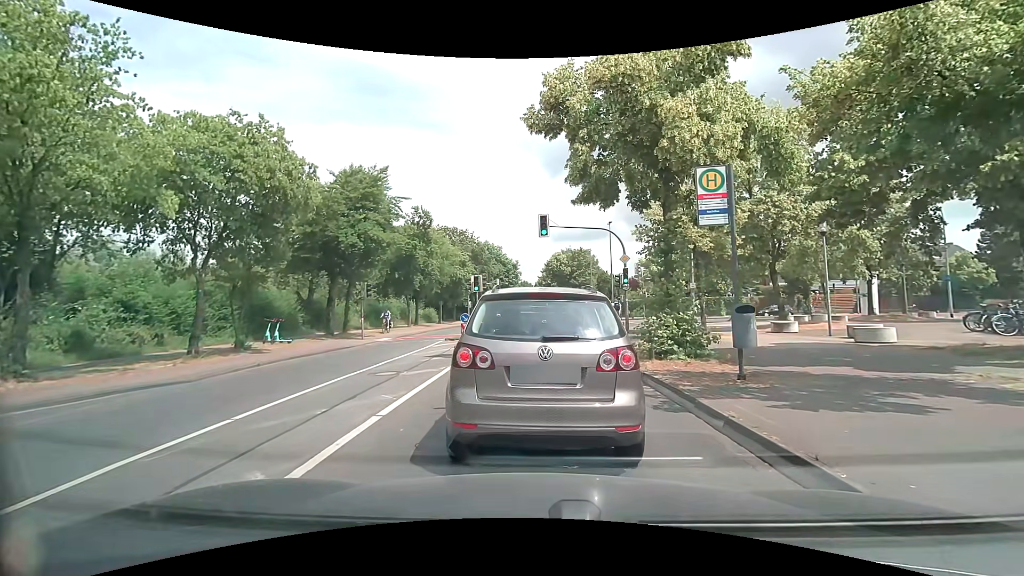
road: tertiary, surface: asphalt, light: Day
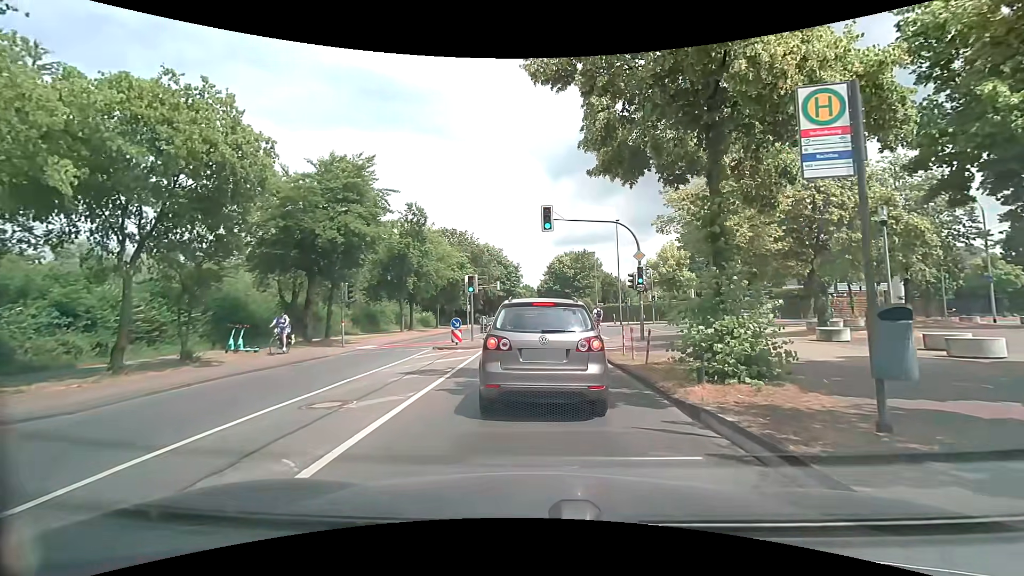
(0.0, +3.5) m; +1°
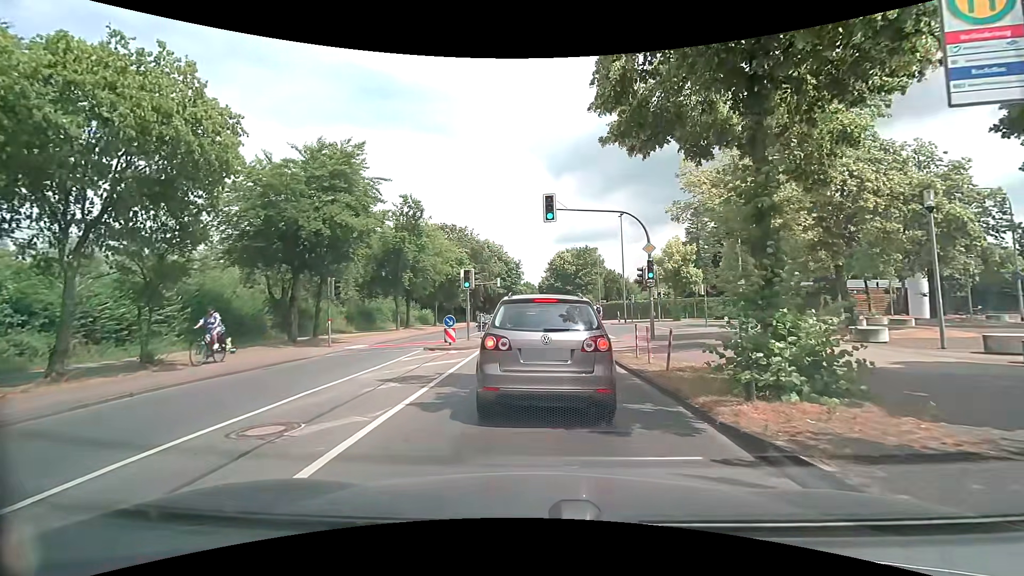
(0.0, +1.8) m; -1°
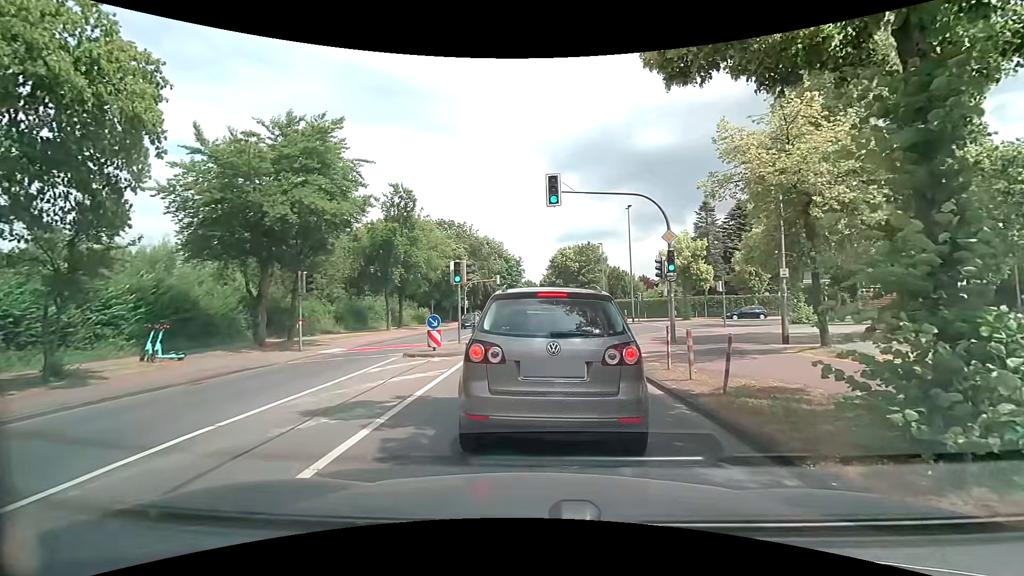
(0.0, +2.9) m; +1°
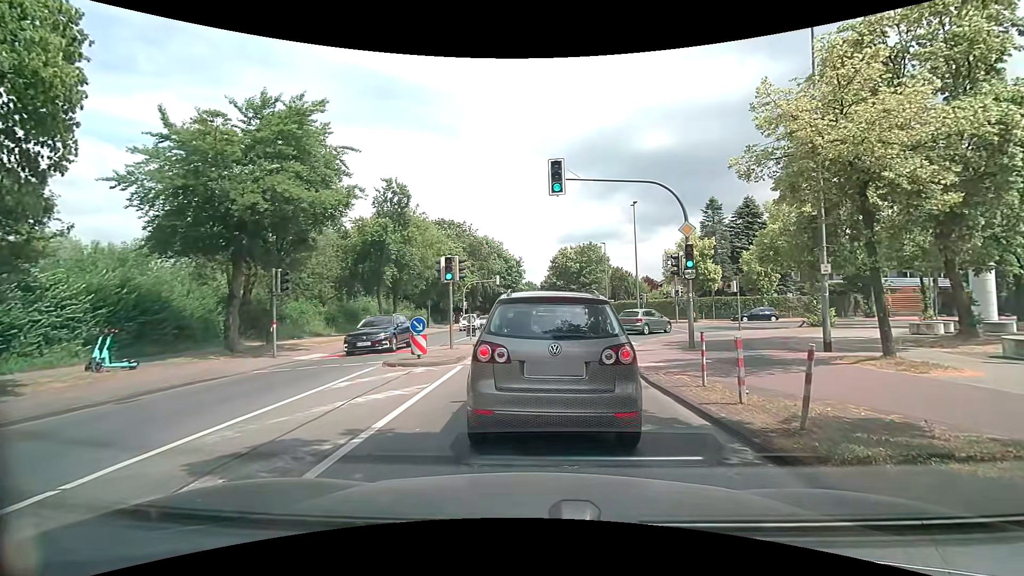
(-0.1, +2.0) m; -2°
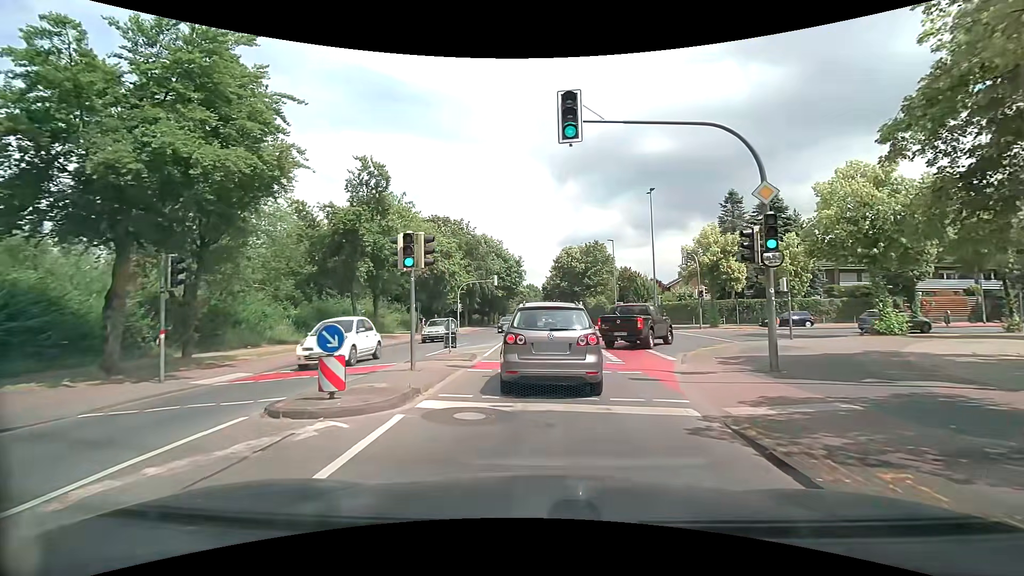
(+0.1, +6.0) m; +1°
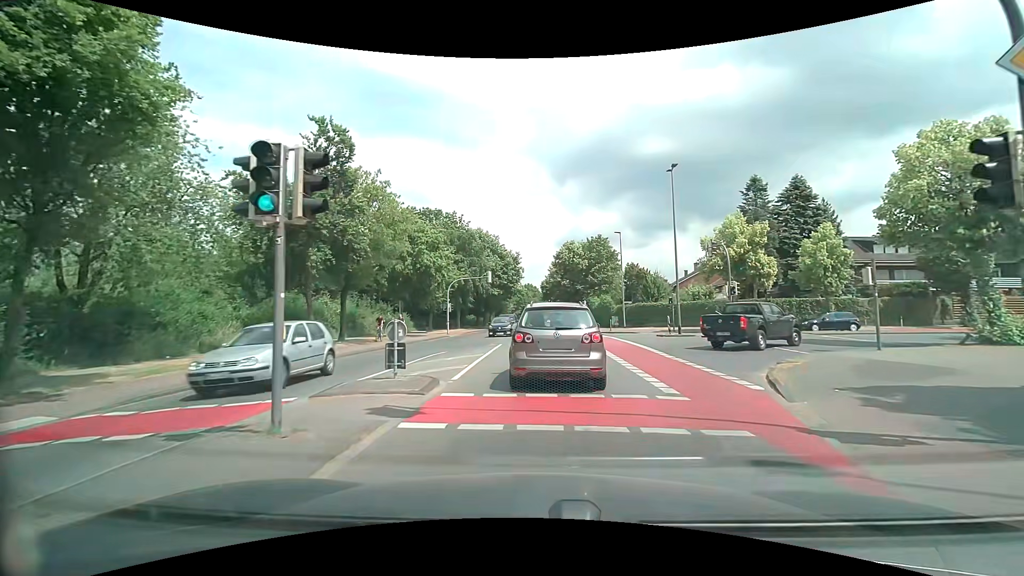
(0.0, +6.4) m; 0°
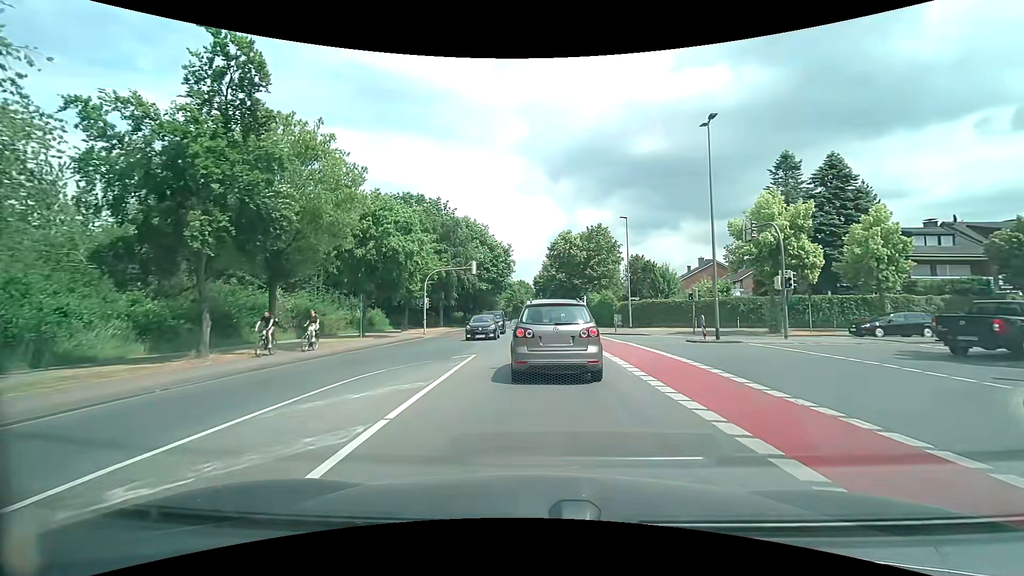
(+0.1, +7.6) m; +1°
(0, +10) (0, +20) (0, +30) (0, +40) (0, +50) (0, +60) (0, +70) (0, +80) (0, +90) (+1, +100) m
